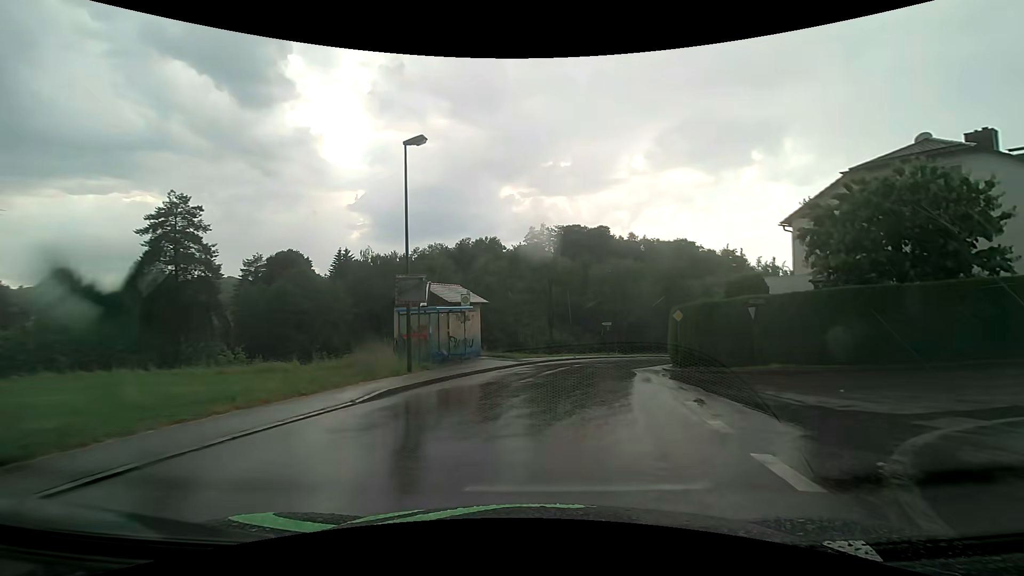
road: unclassified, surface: asphalt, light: Day
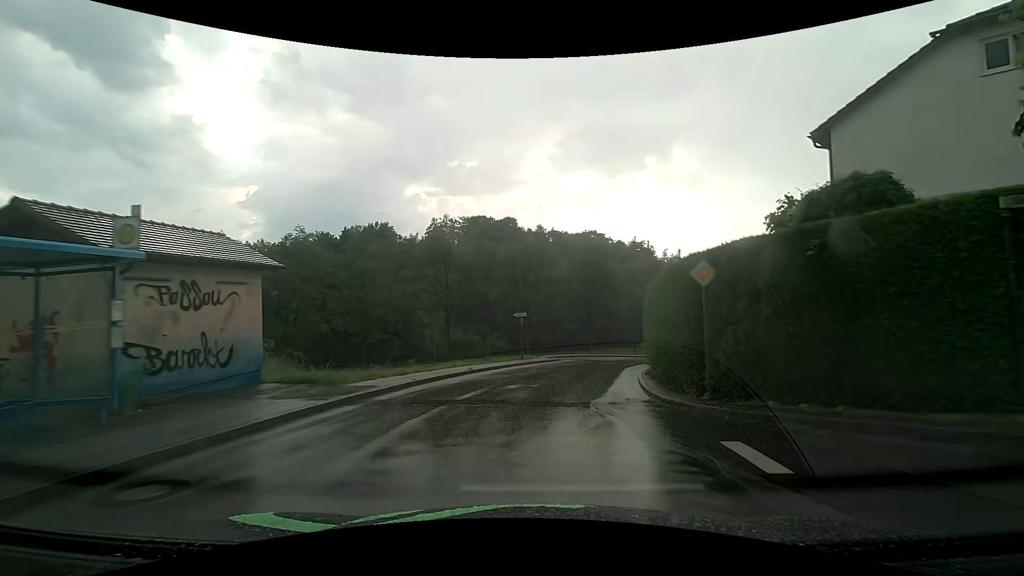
(+1.5, +15.0) m; +10°
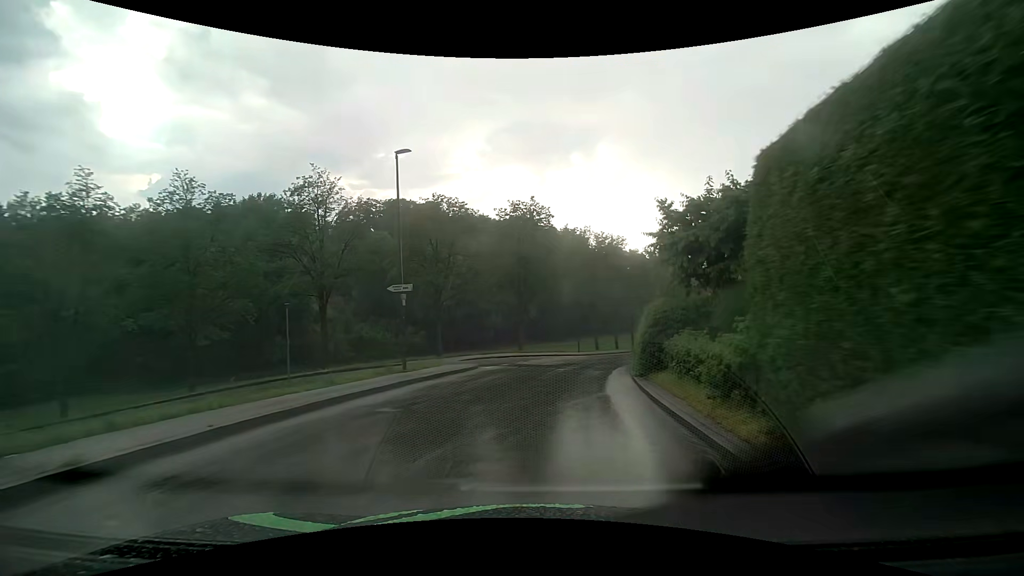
(+1.2, +15.3) m; +8°
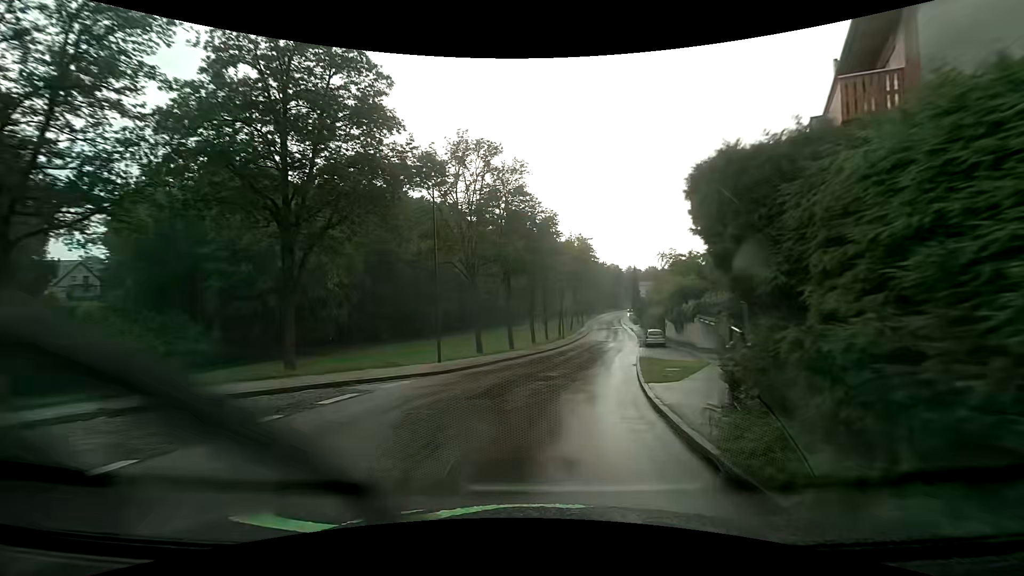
(+3.2, +26.7) m; +14°
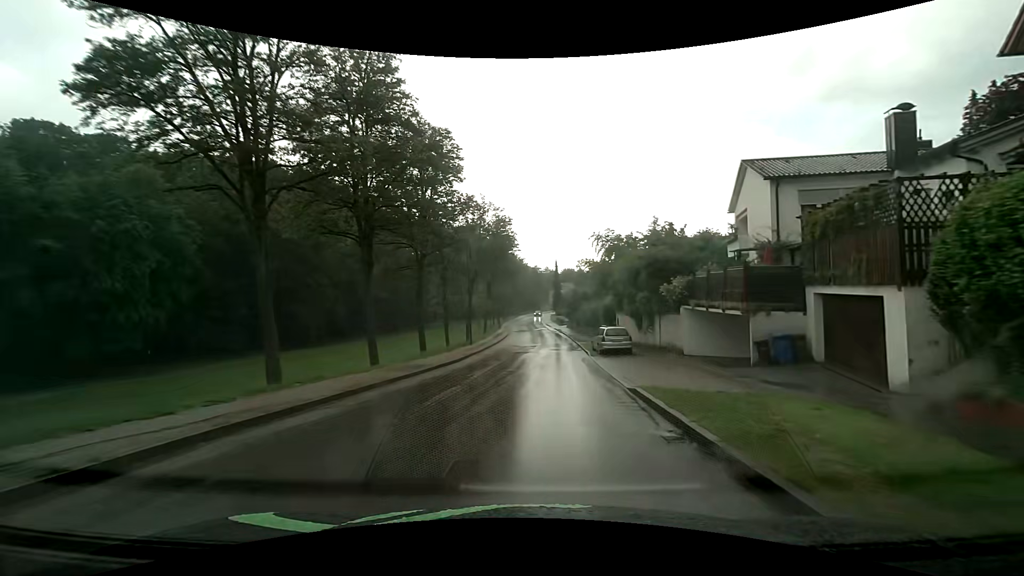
(+1.2, +17.3) m; +9°
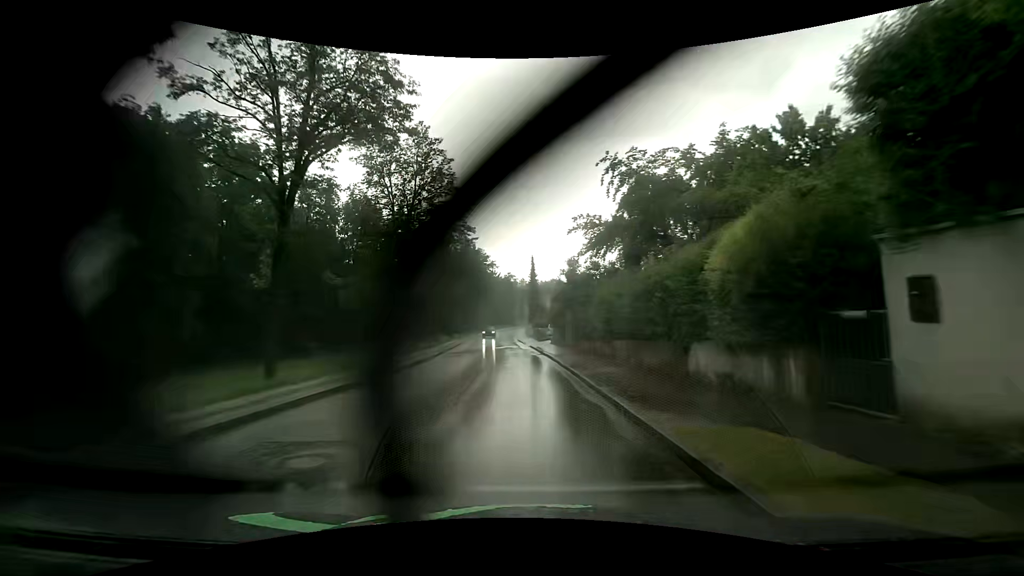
(+1.6, +30.2) m; +4°
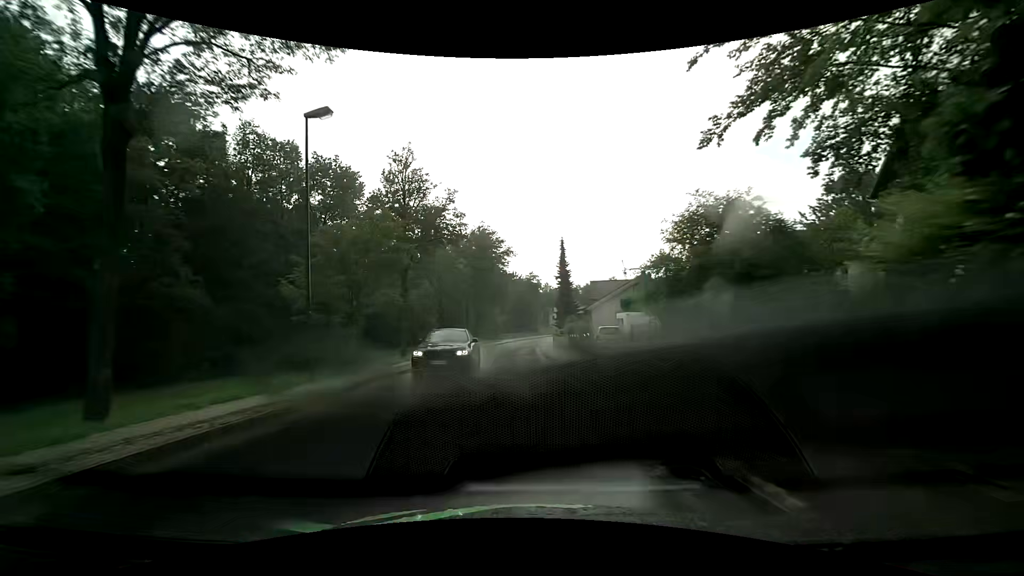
(-1.0, +23.8) m; -3°
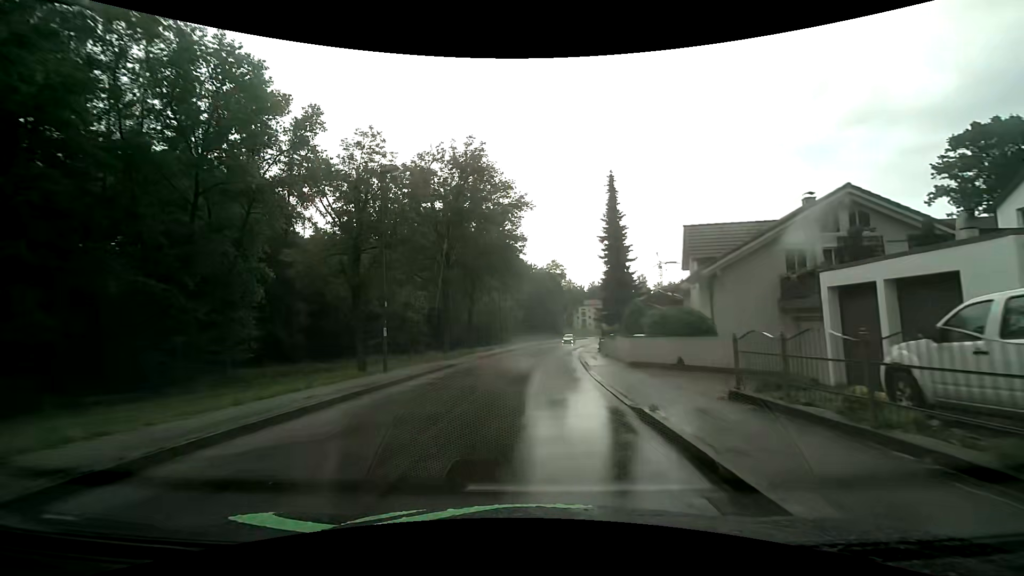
(-0.8, +27.8) m; -2°
